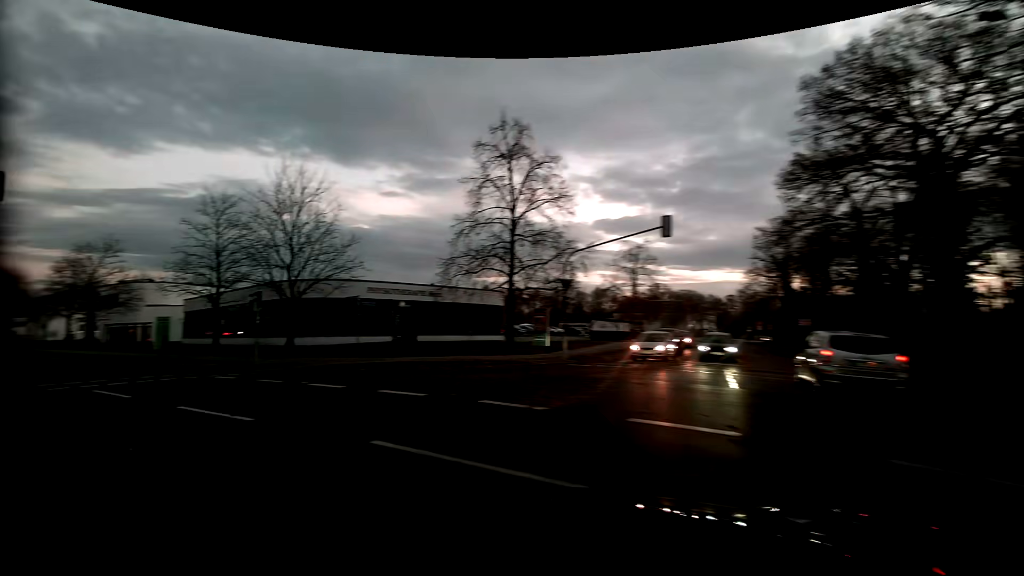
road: residential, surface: sett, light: Dusk
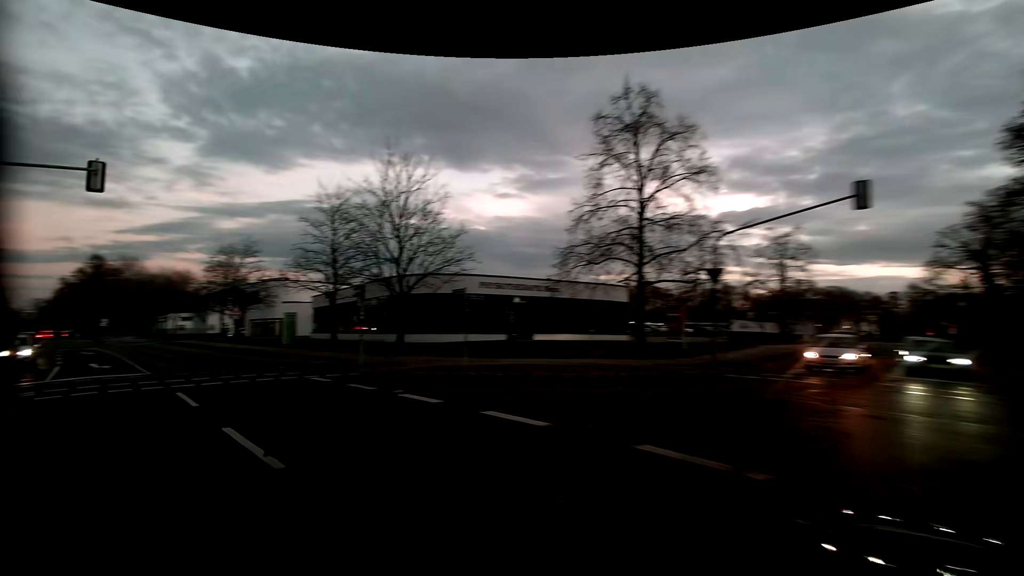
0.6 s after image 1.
(-0.4, +3.6) m; -12°
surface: asphalt
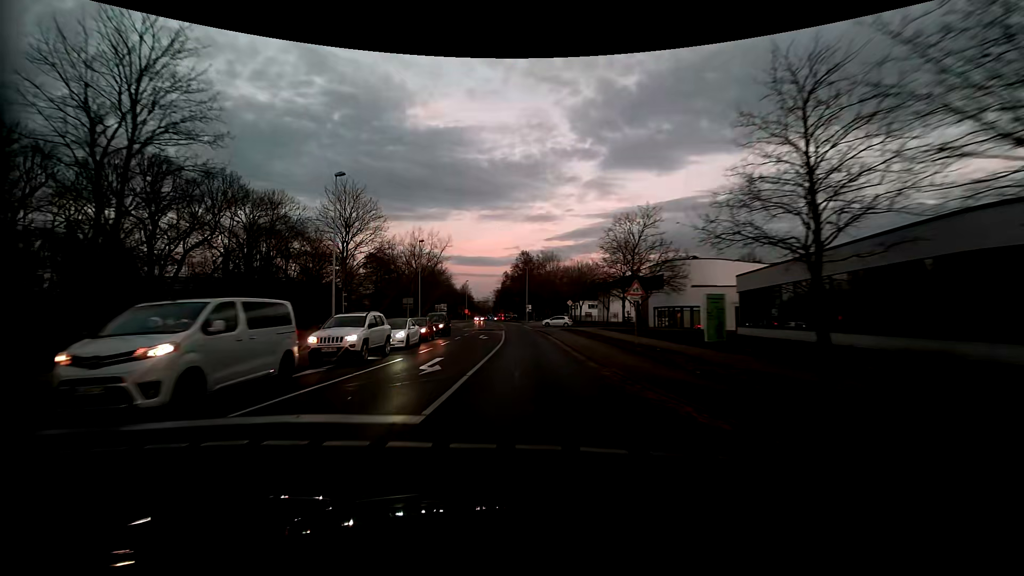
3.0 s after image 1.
(-7.6, +14.9) m; -42°
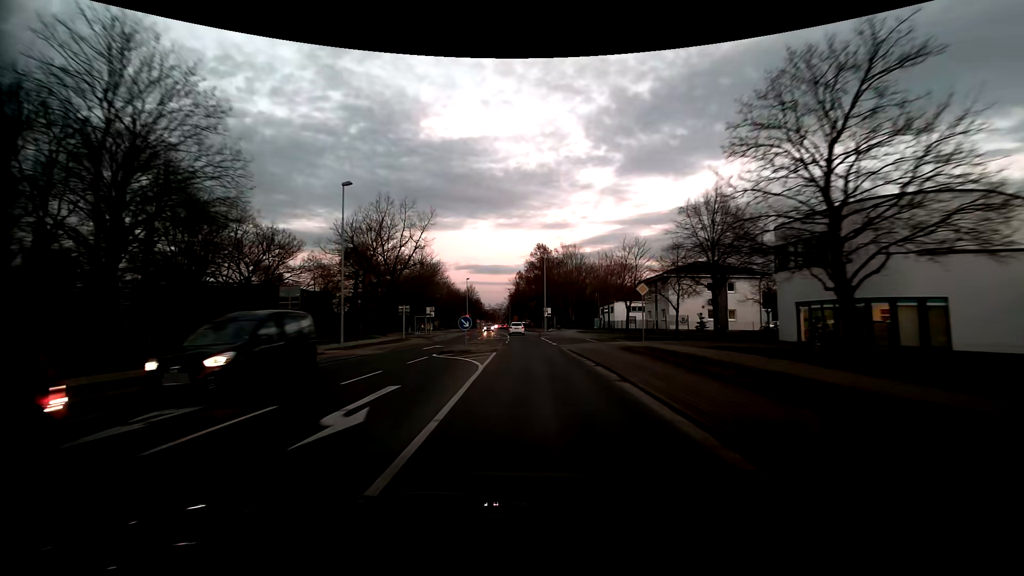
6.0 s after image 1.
(-0.8, +27.1) m; -2°
(0, +10) (0, +20) (0, +30) (-1, +40) (-1, +50) (-2, +60) (-3, +70) (-4, +80) (-5, +90) (-7, +100) m
